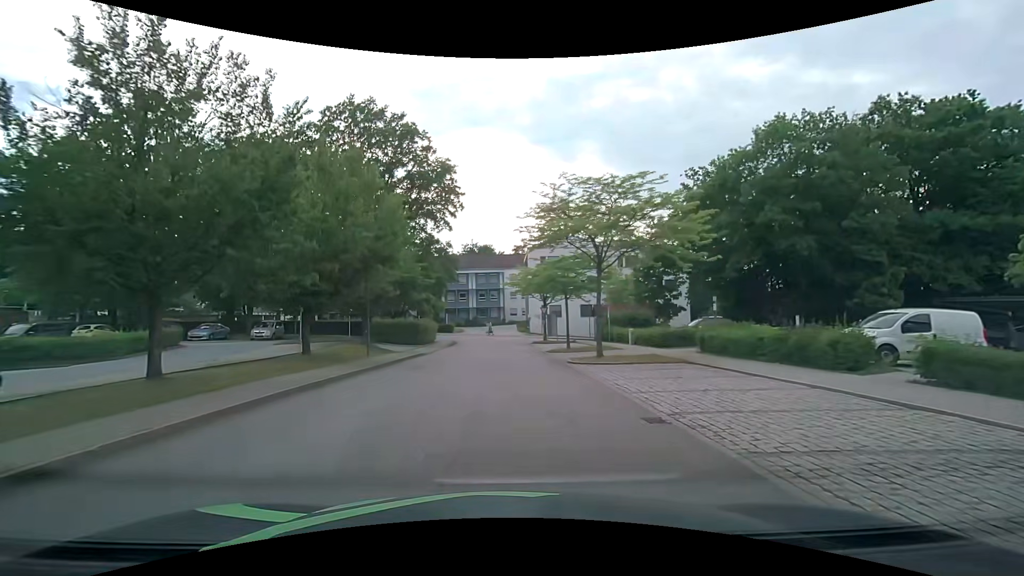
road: residential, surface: asphalt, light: Day
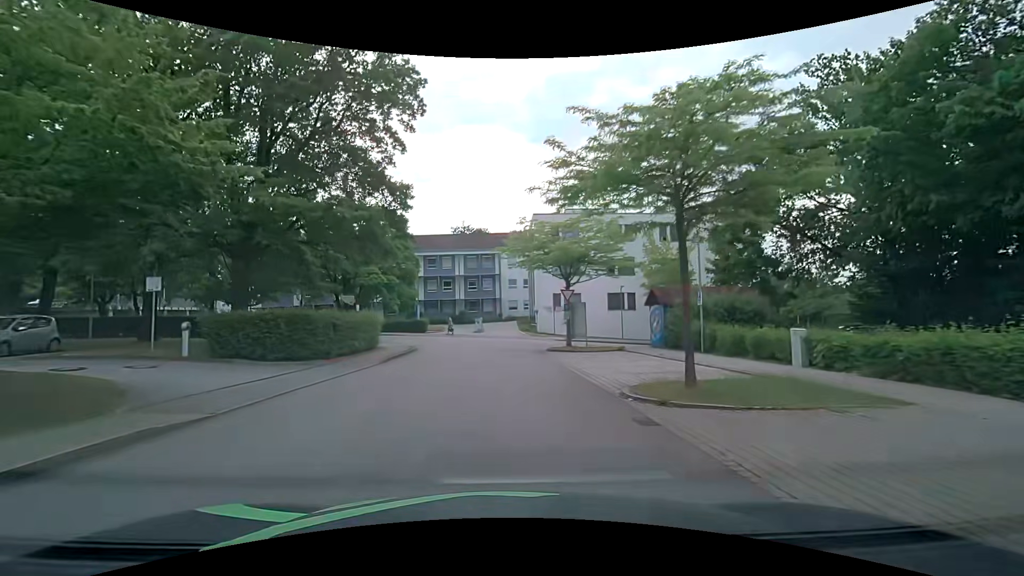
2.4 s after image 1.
(0.0, +20.6) m; +1°
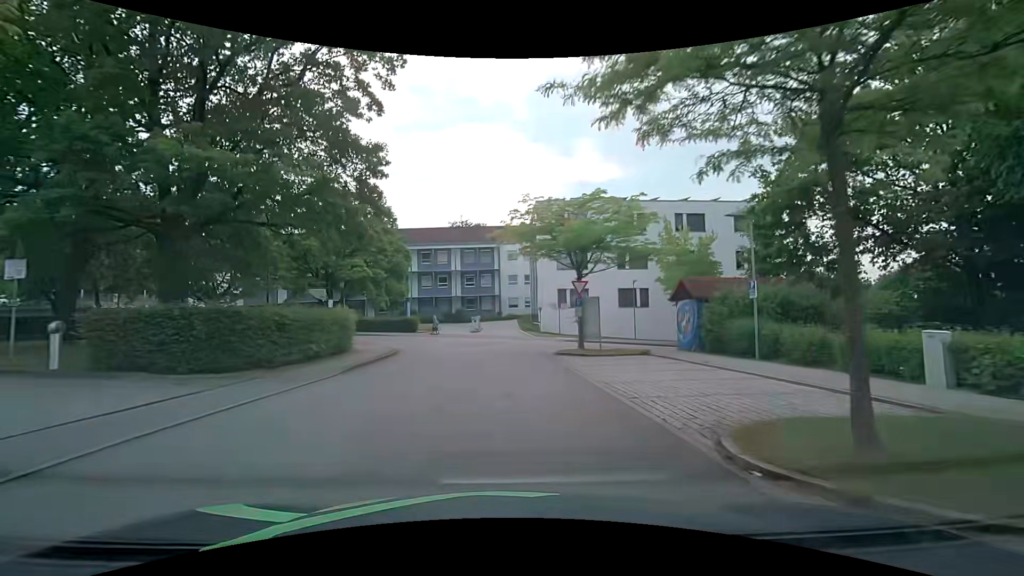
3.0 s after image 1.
(0.0, +4.8) m; -1°
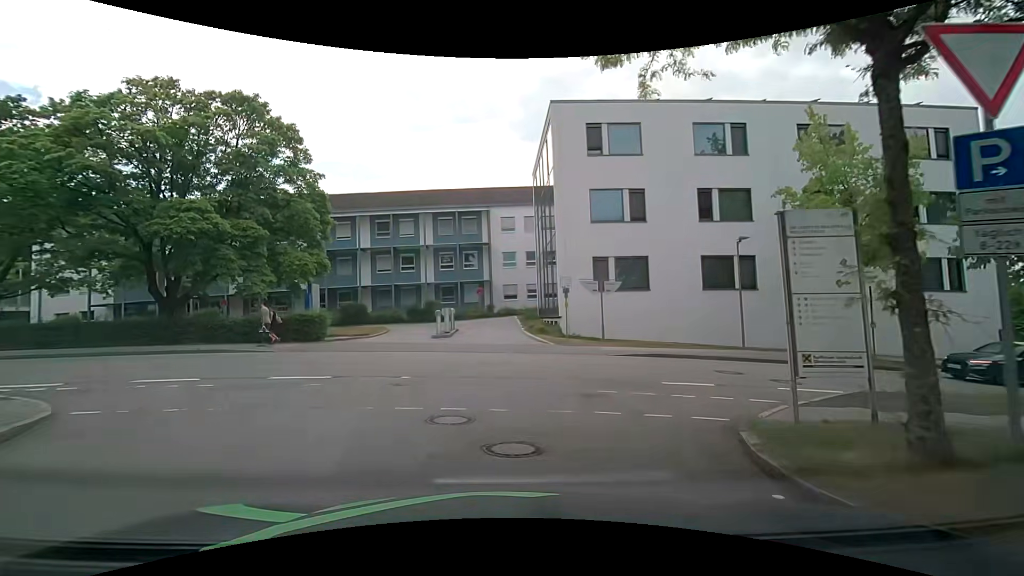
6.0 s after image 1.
(+0.1, +20.2) m; +1°
